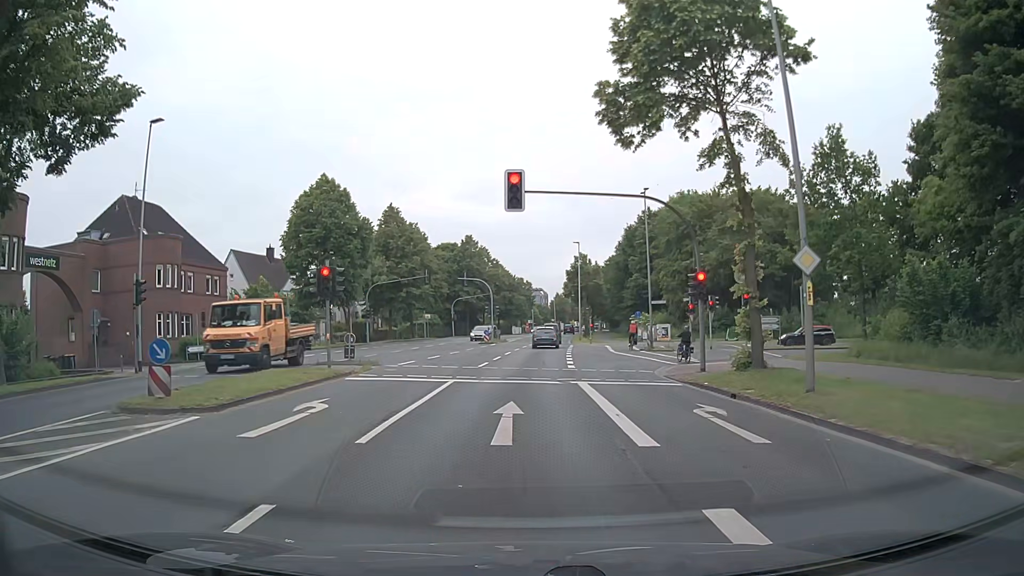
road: secondary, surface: asphalt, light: Day
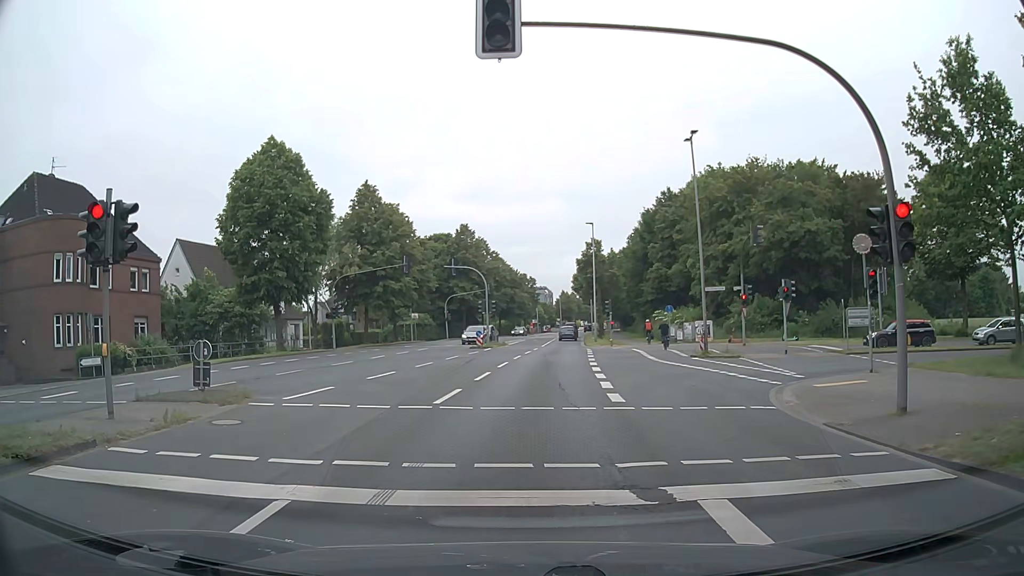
(0.0, +11.9) m; -3°
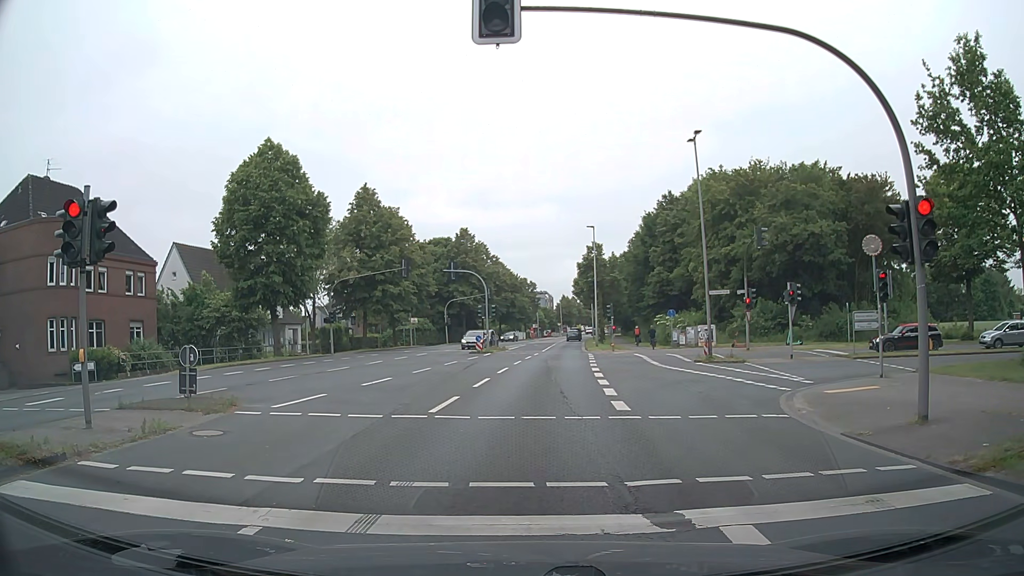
(0.0, +0.7) m; 0°
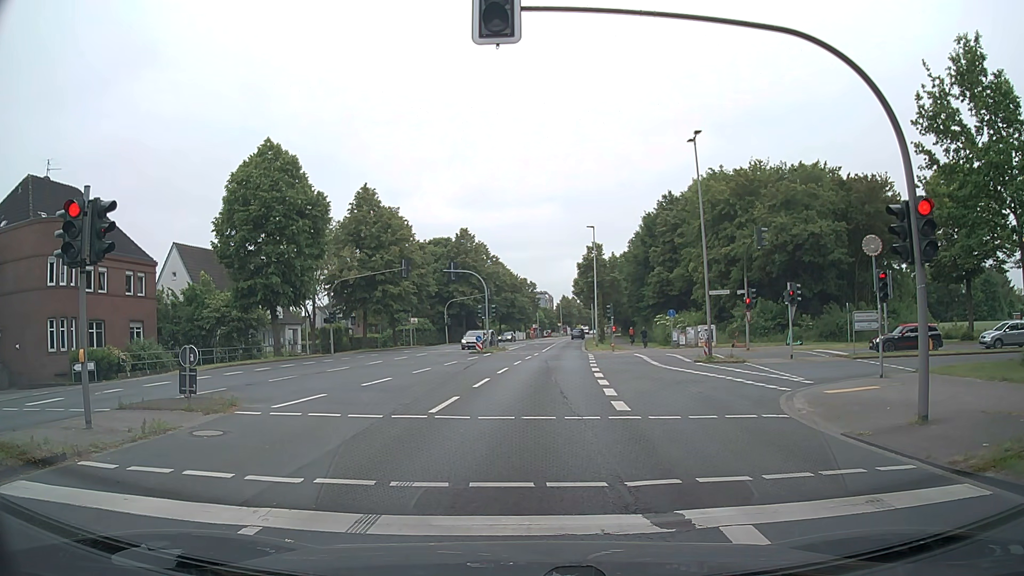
(0.0, 0.0) m; 0°
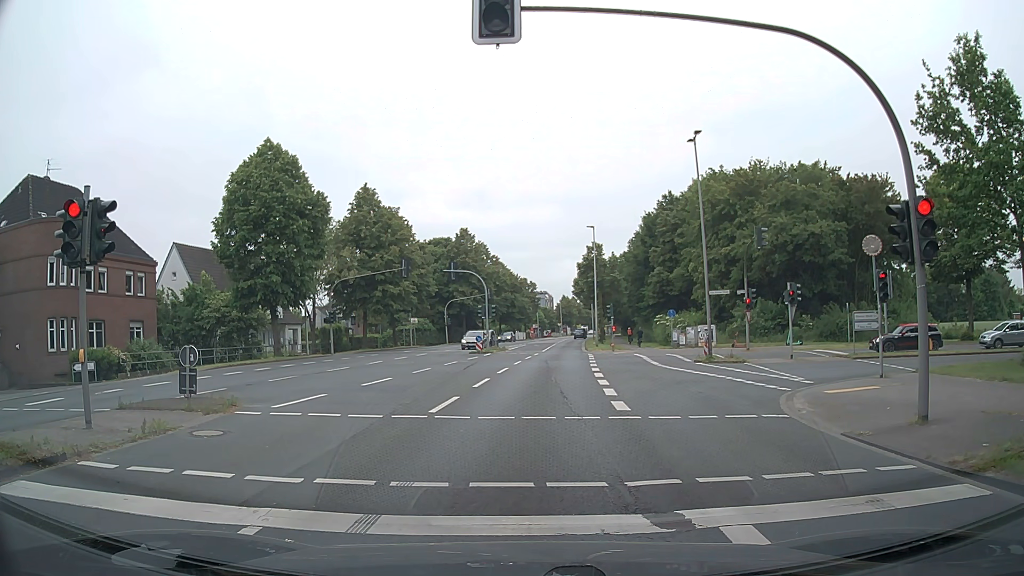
(0.0, 0.0) m; 0°
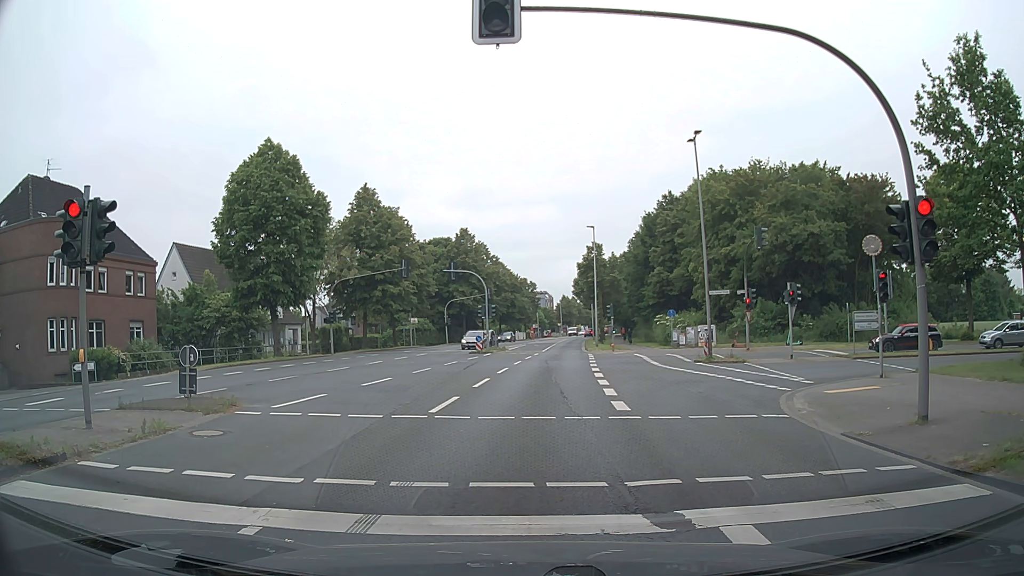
(0.0, 0.0) m; 0°
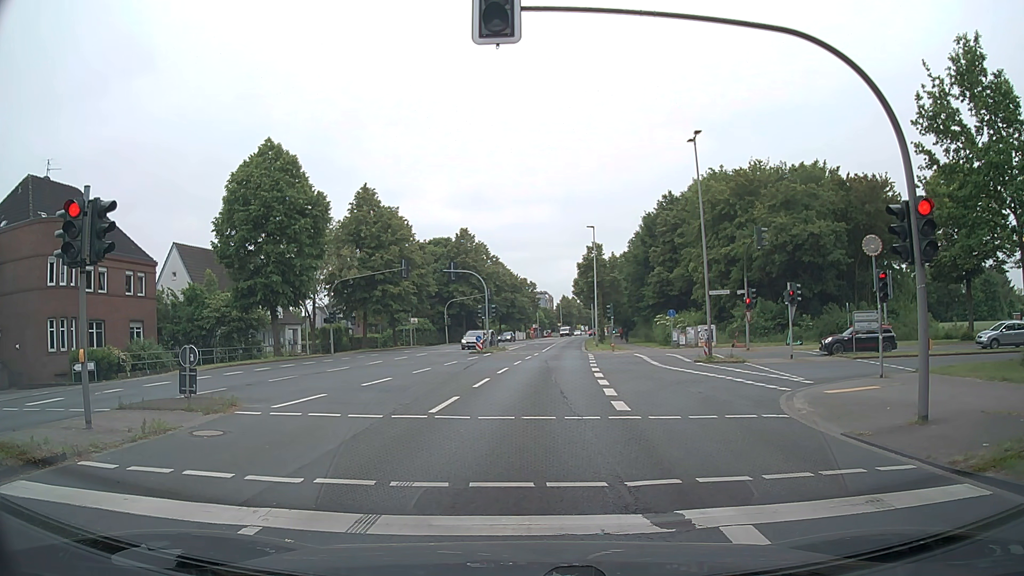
(0.0, 0.0) m; 0°
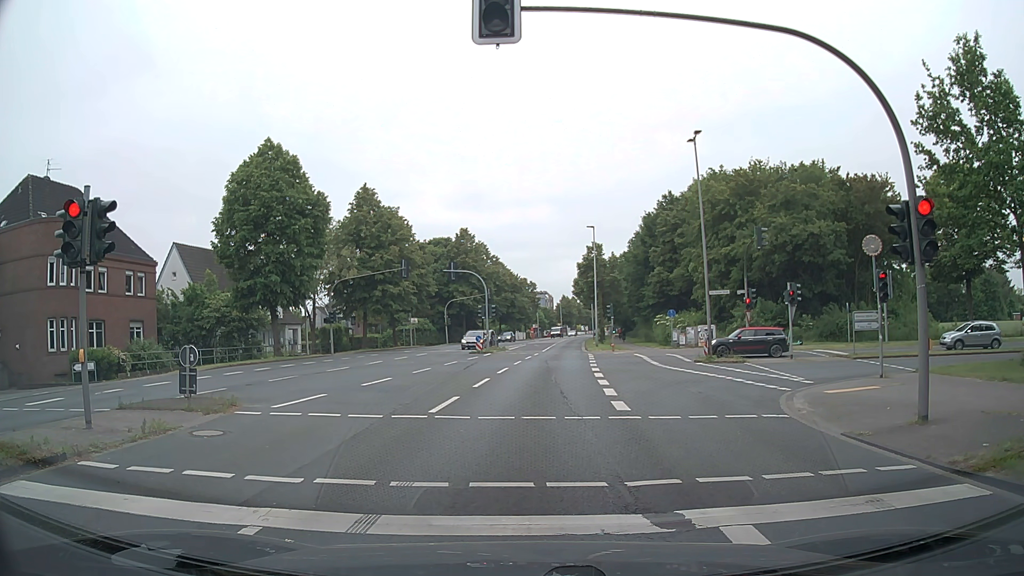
(0.0, 0.0) m; 0°
(0, +10) (+1, +20) (+2, +30) (+3, +40) (+4, +50) (+5, +60) (+6, +70) (+7, +80) (+9, +90) (+10, +99) m
